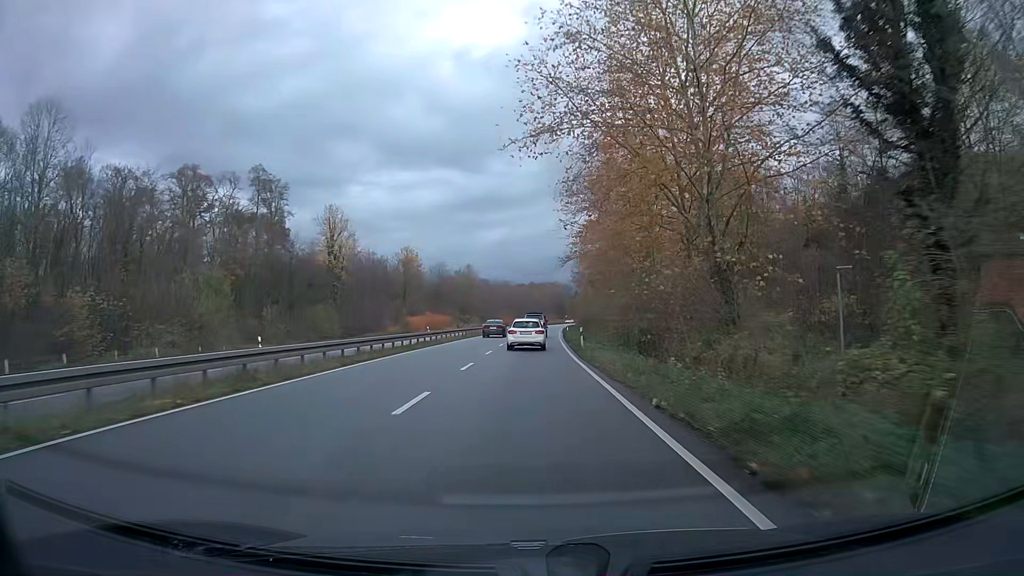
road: trunk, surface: asphalt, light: Day
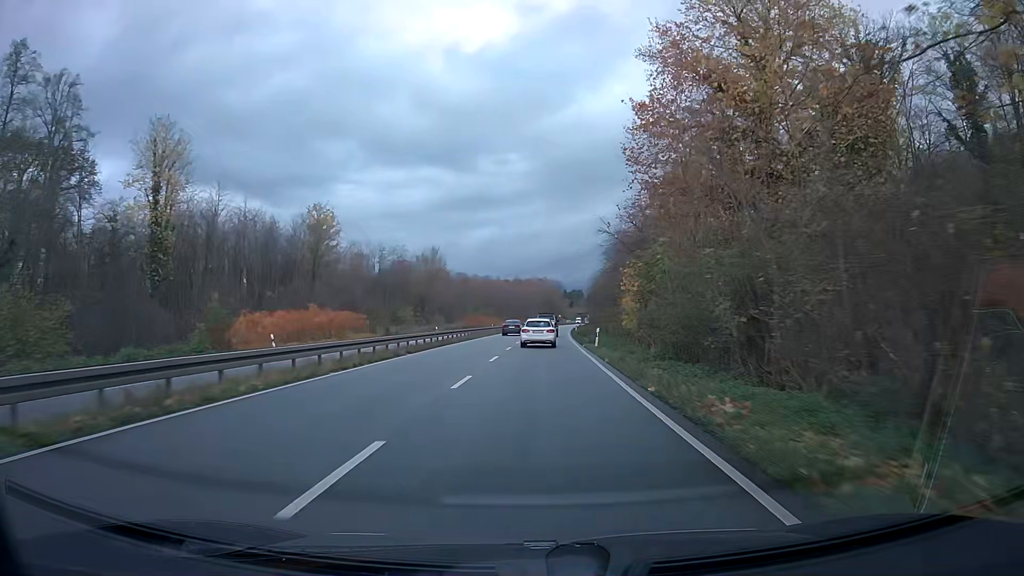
(+0.5, +49.6) m; +1°
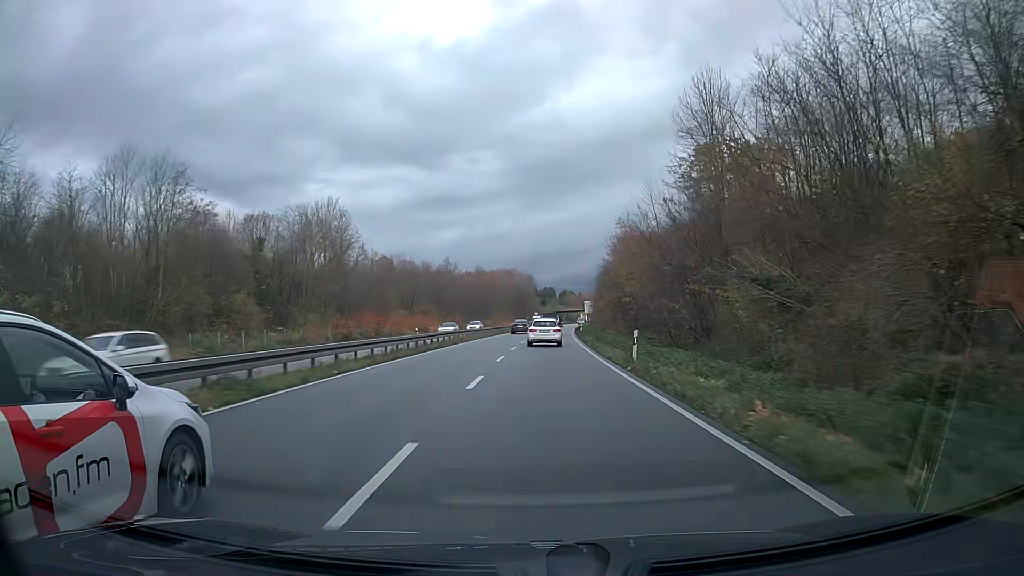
(+1.3, +62.4) m; +3°
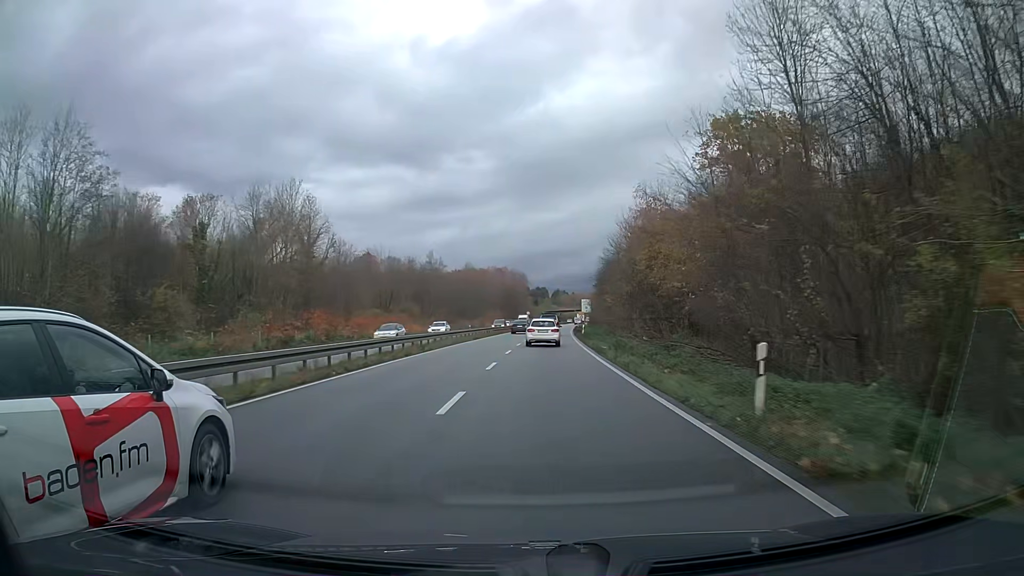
(+0.1, +12.5) m; +1°
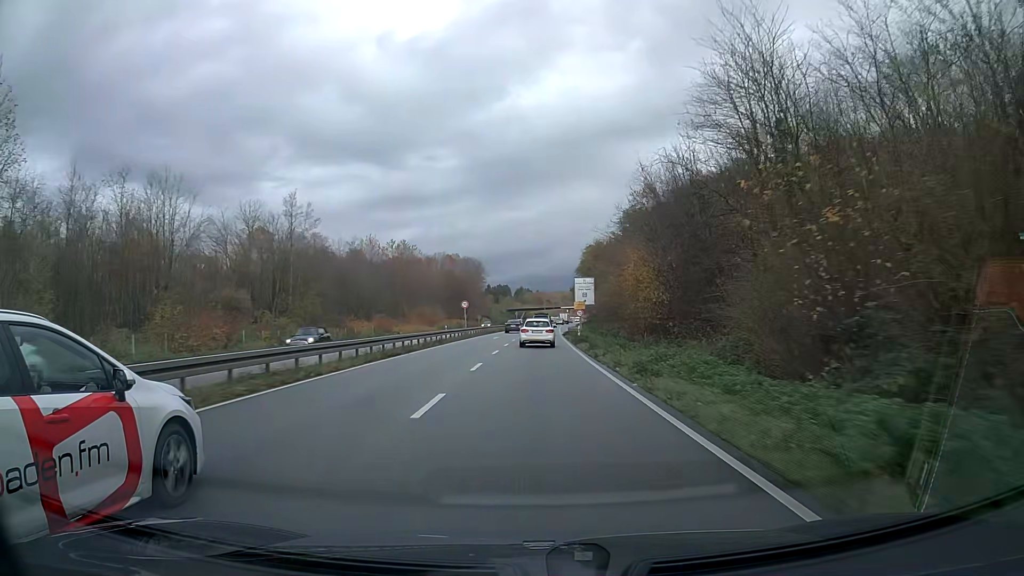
(+1.7, +62.6) m; +3°
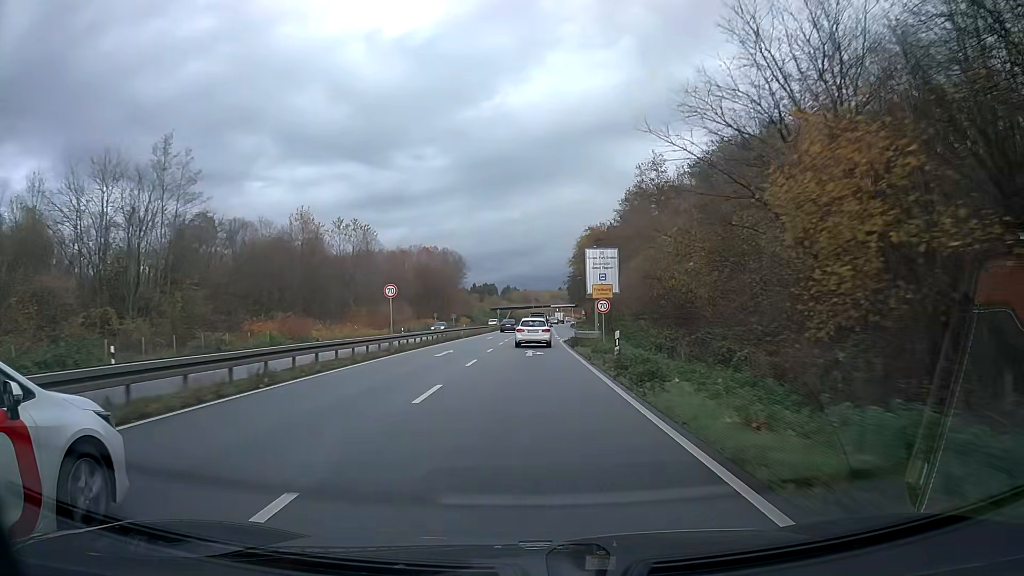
(+0.2, +25.0) m; +1°
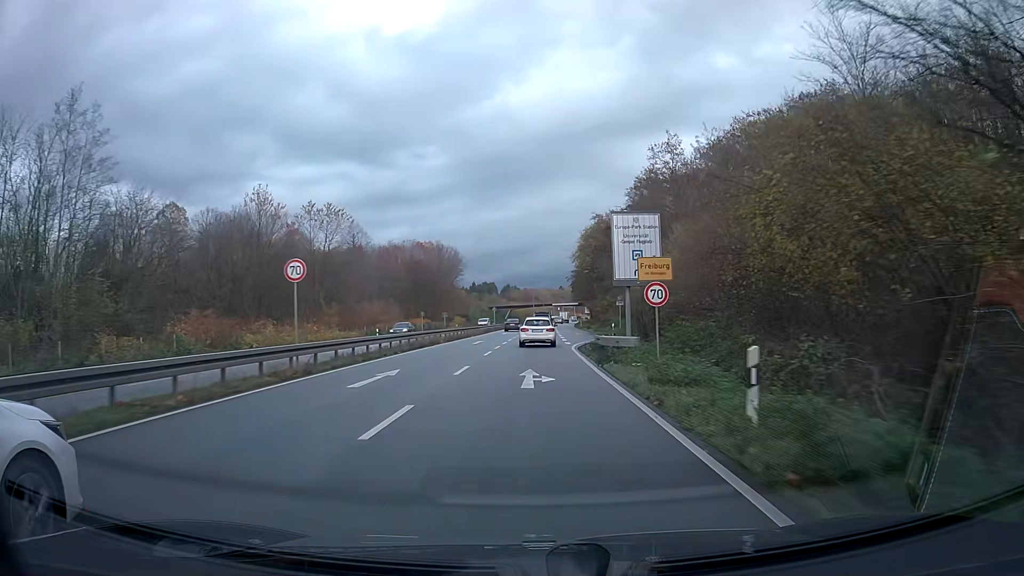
(0.0, +12.3) m; 0°
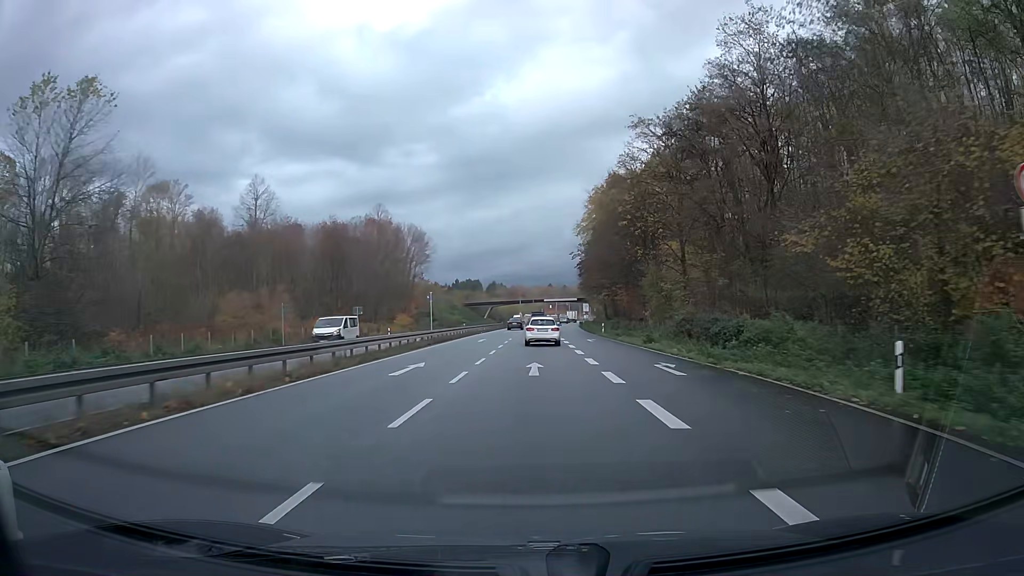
(+0.4, +46.3) m; +1°
